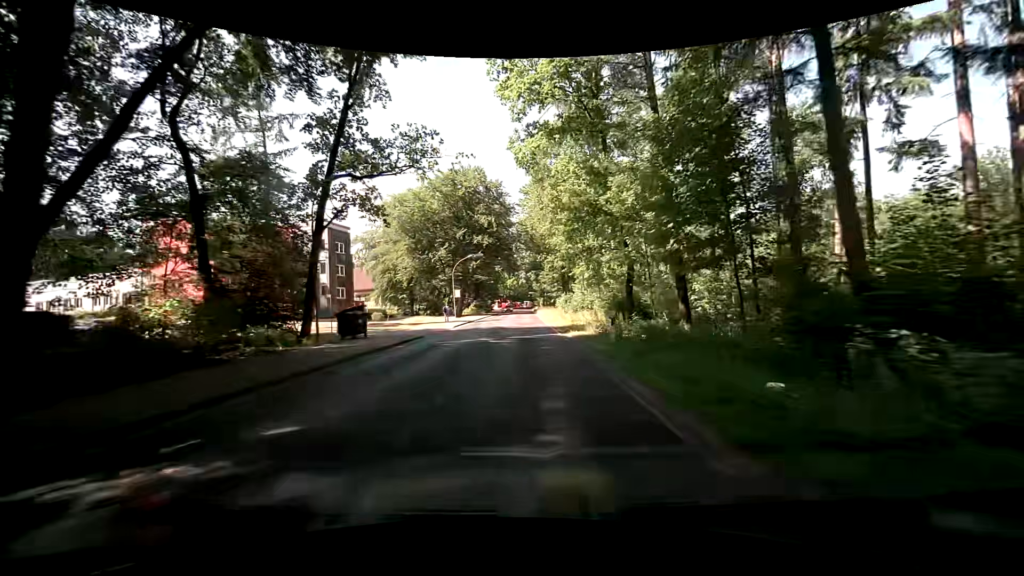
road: secondary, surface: asphalt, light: Day
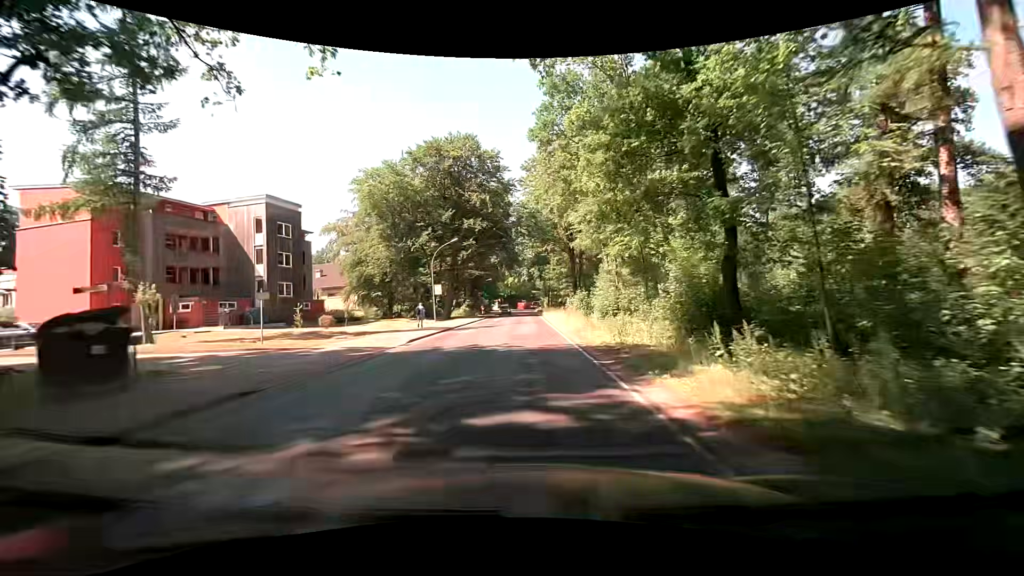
(+0.2, +15.0) m; 0°
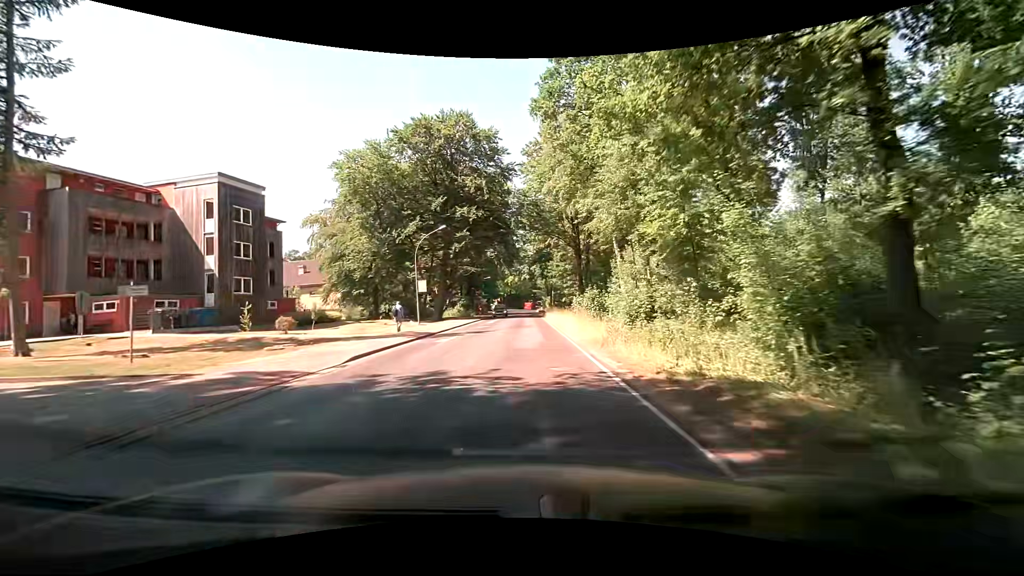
(0.0, +7.3) m; 0°
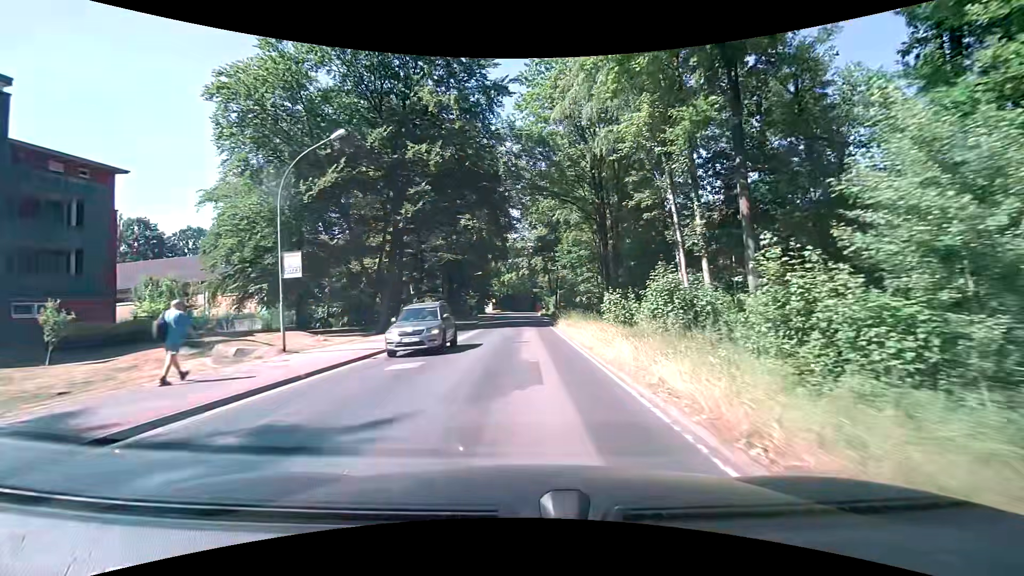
(+0.1, +21.6) m; 0°
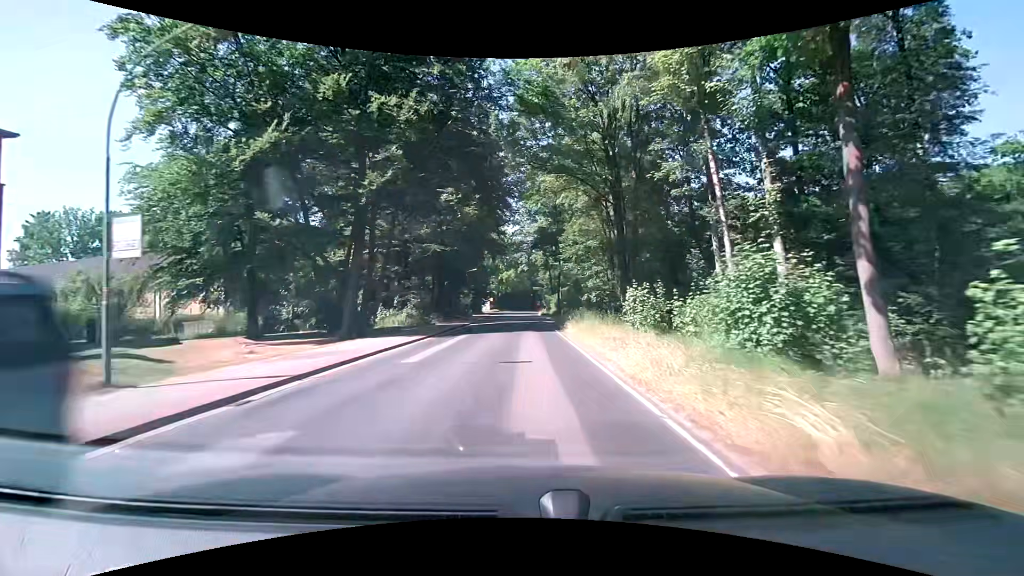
(0.0, +7.3) m; 0°
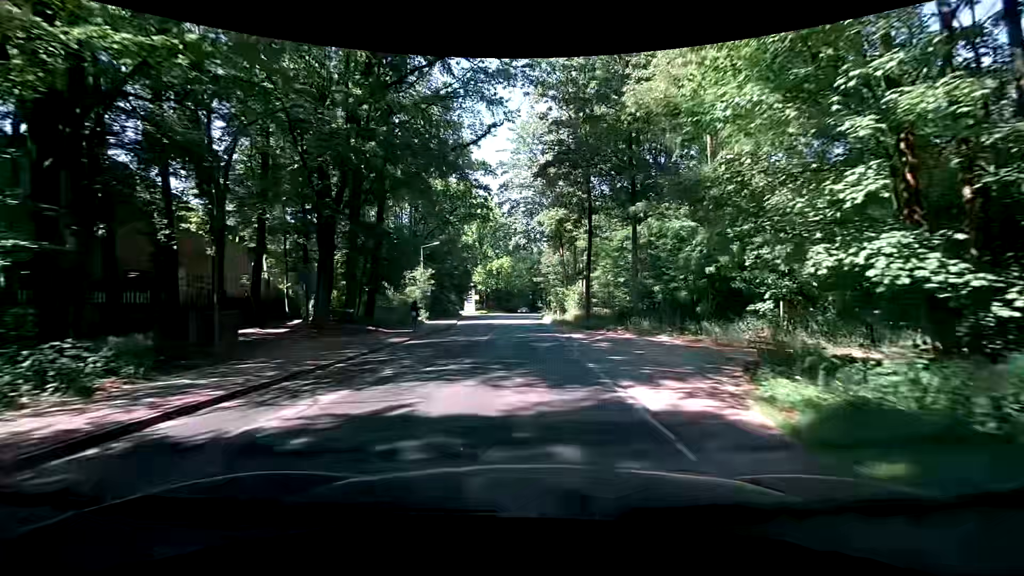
(-0.1, +37.3) m; -1°
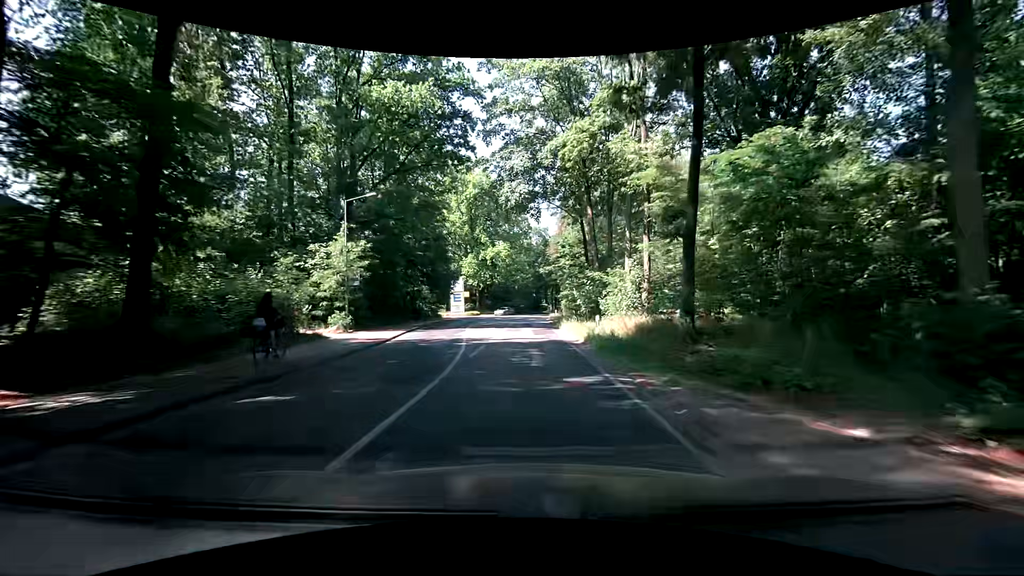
(+0.2, +22.8) m; 0°
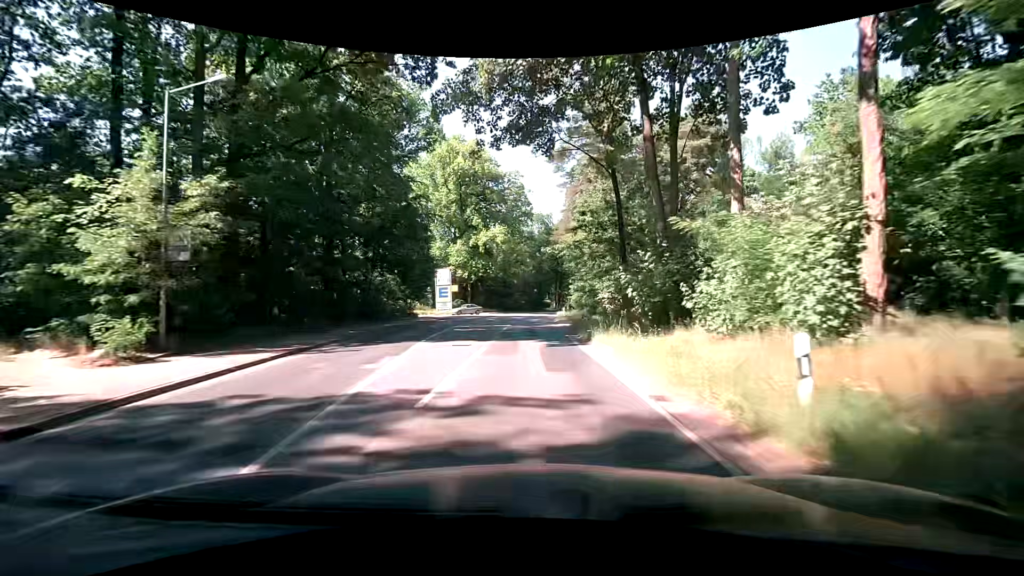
(-0.2, +14.9) m; 0°
